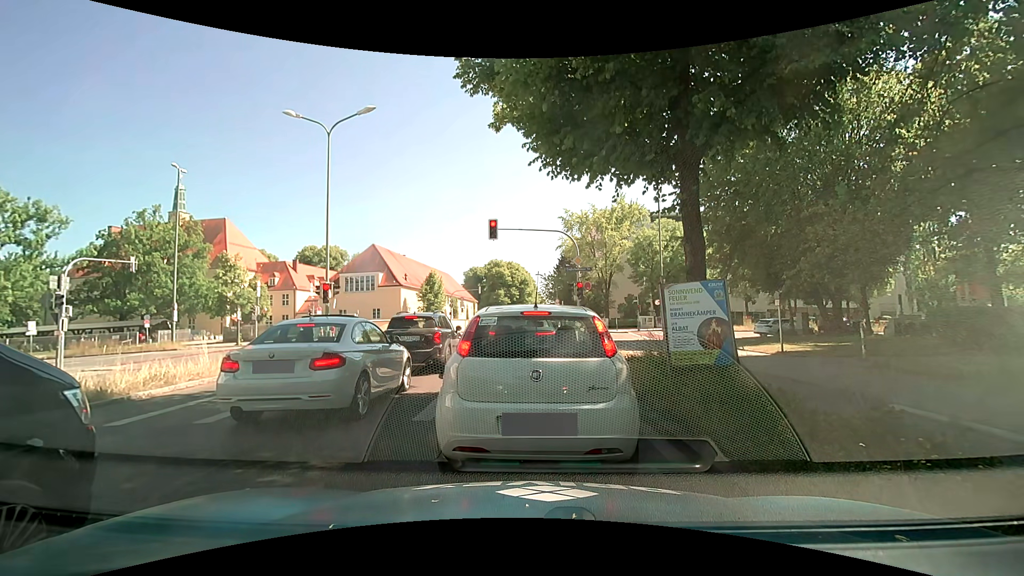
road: secondary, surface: asphalt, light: Day
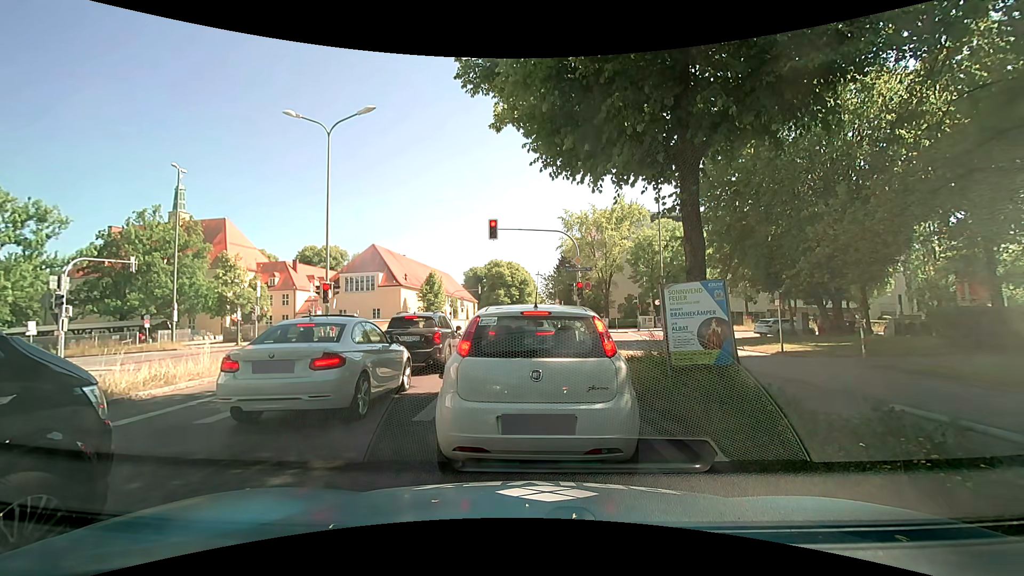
(0.0, 0.0) m; 0°
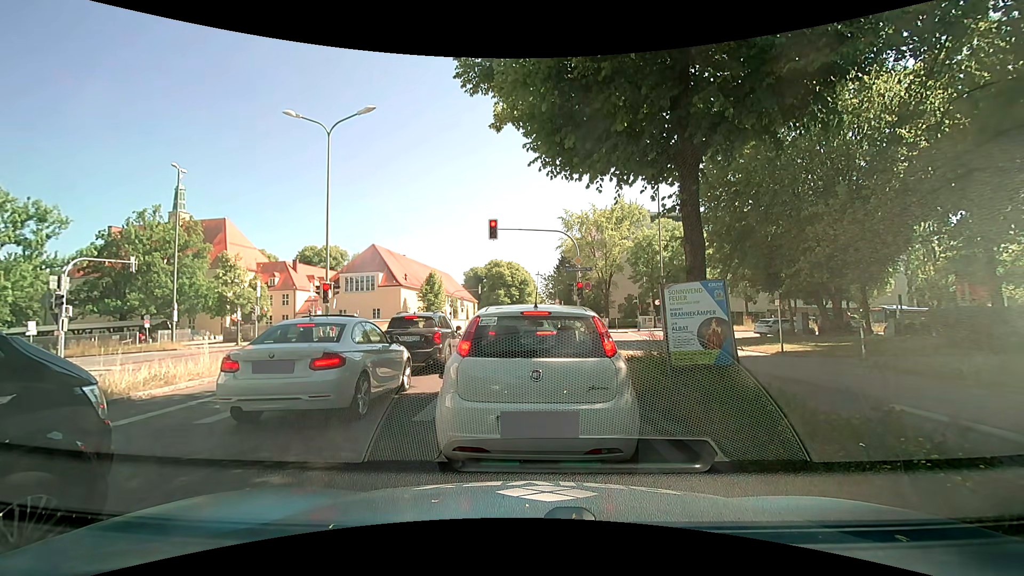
(0.0, 0.0) m; 0°
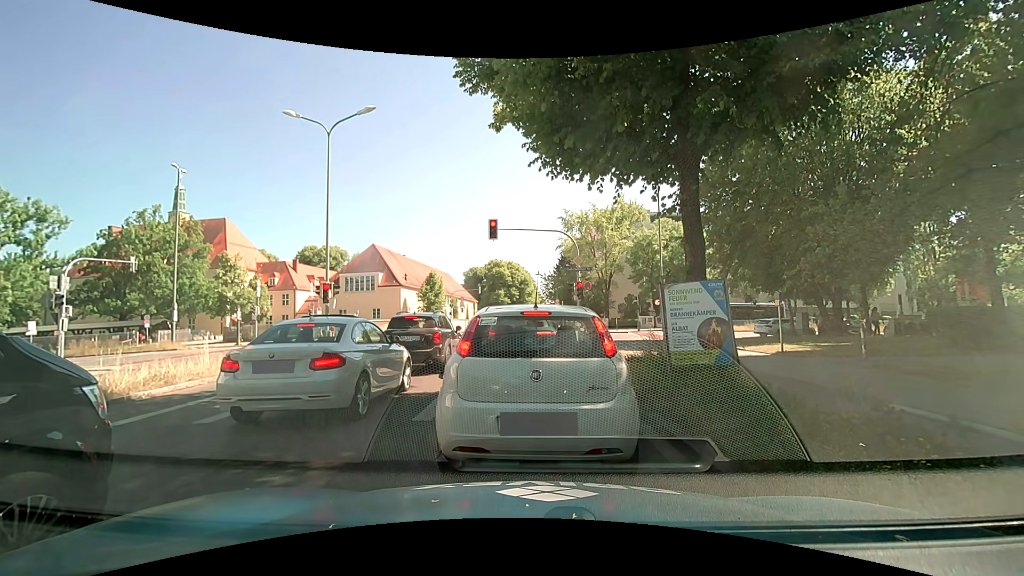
(0.0, 0.0) m; 0°
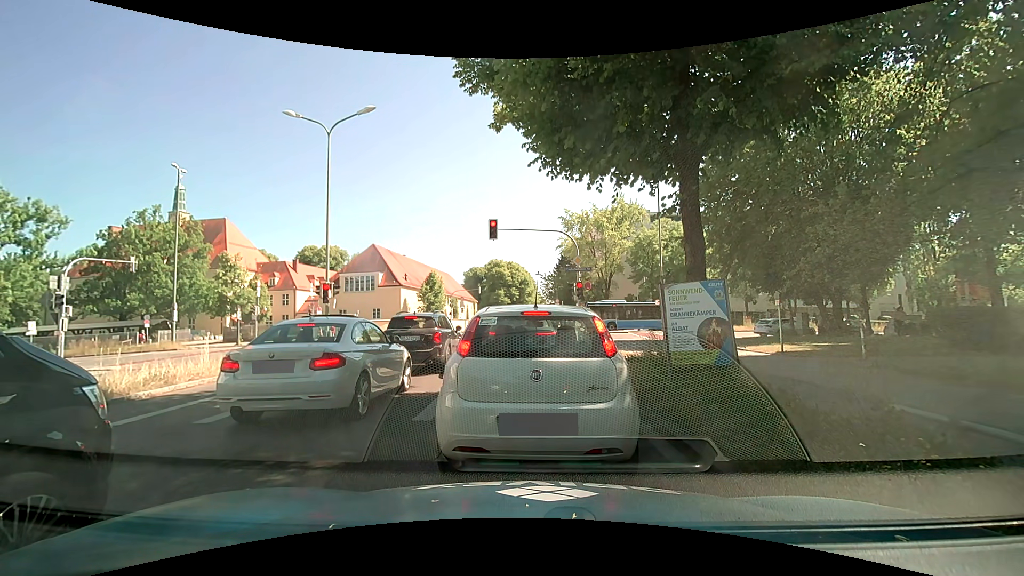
(0.0, 0.0) m; 0°
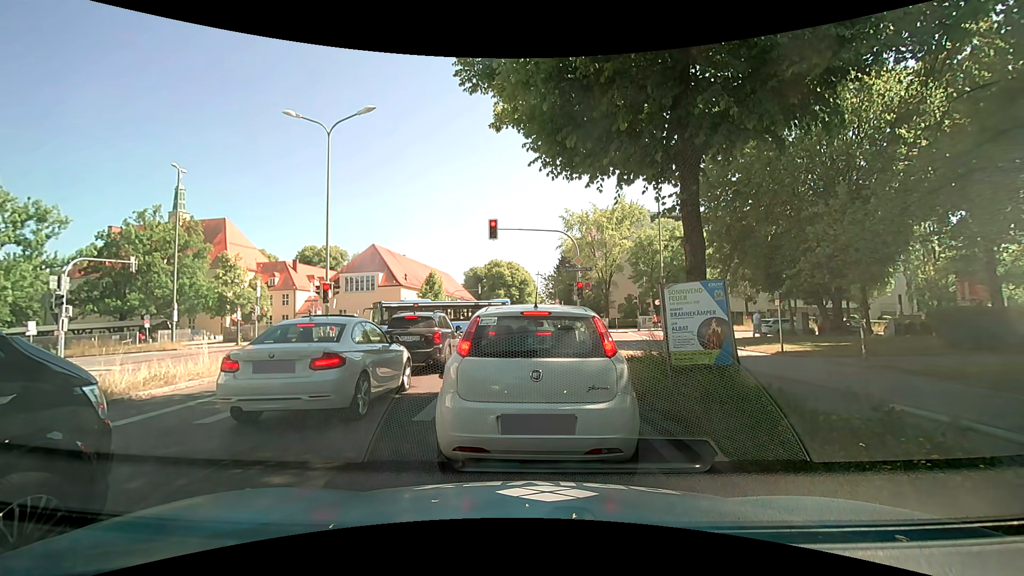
(0.0, 0.0) m; 0°
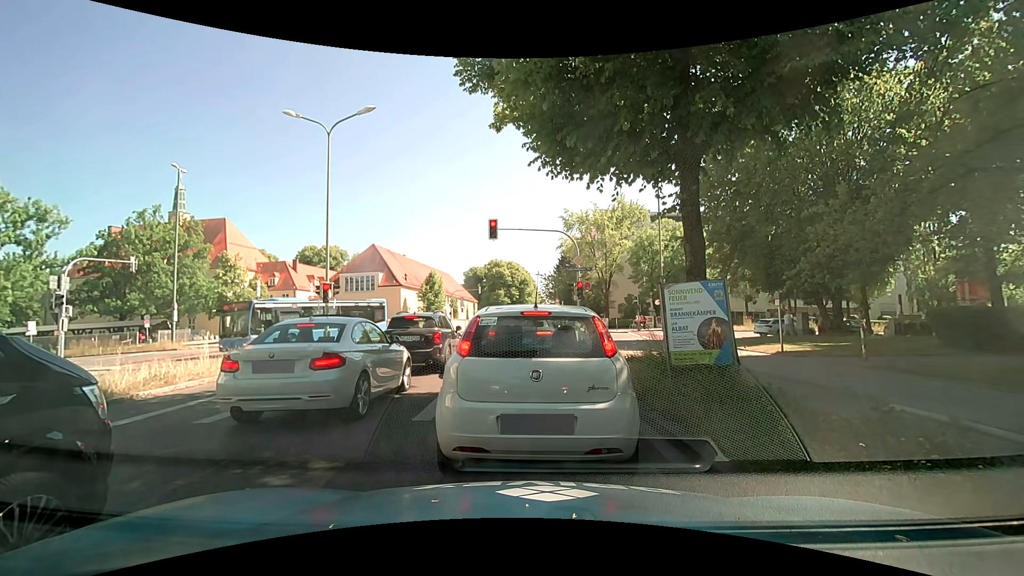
(0.0, 0.0) m; 0°
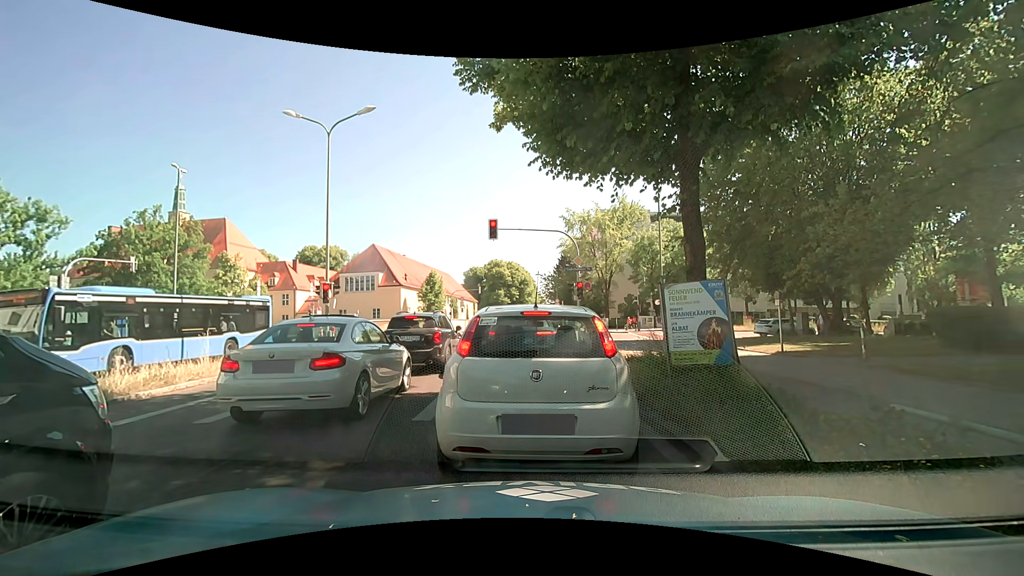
(0.0, 0.0) m; 0°
